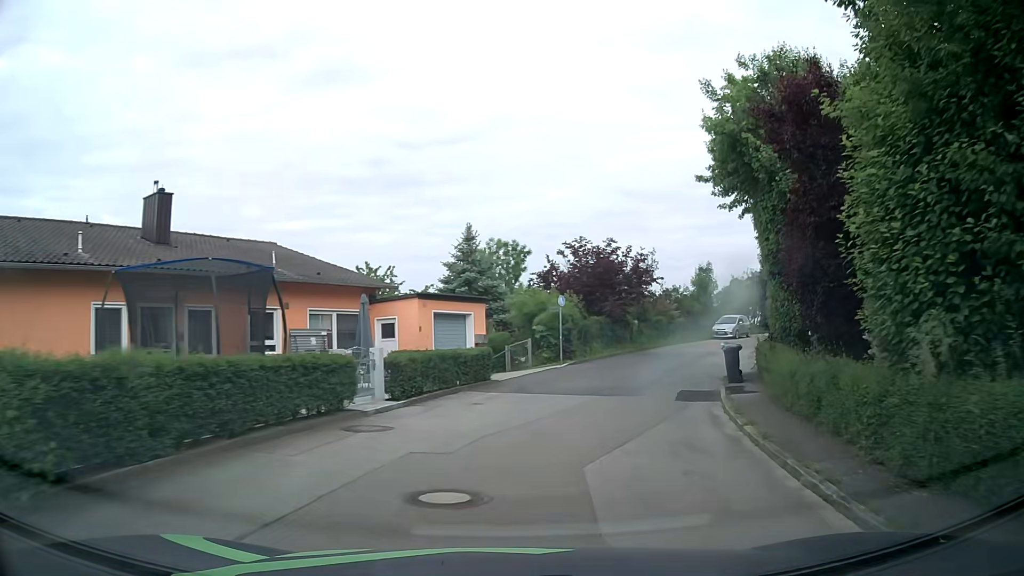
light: Day
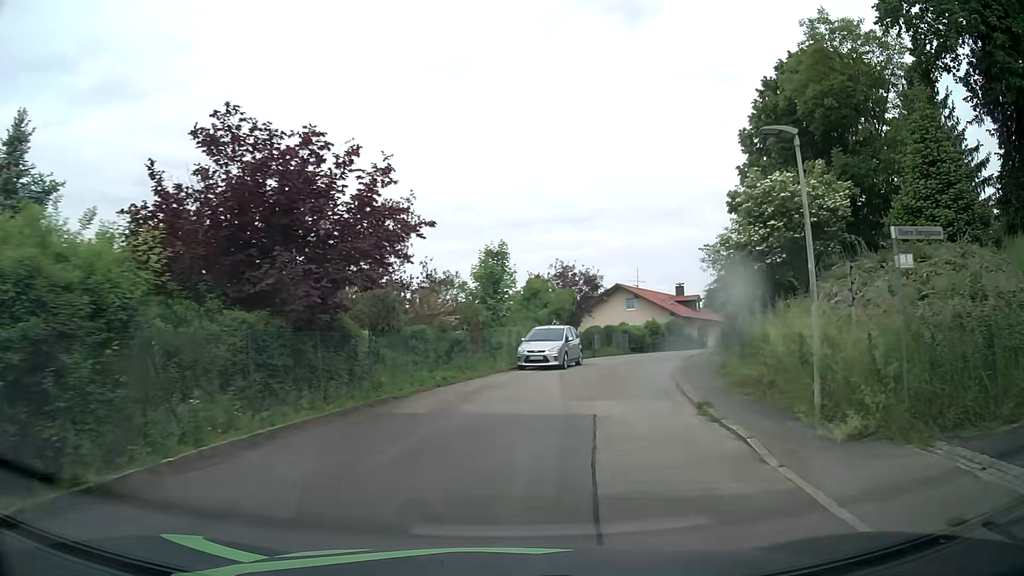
(+4.0, +21.2) m; +21°
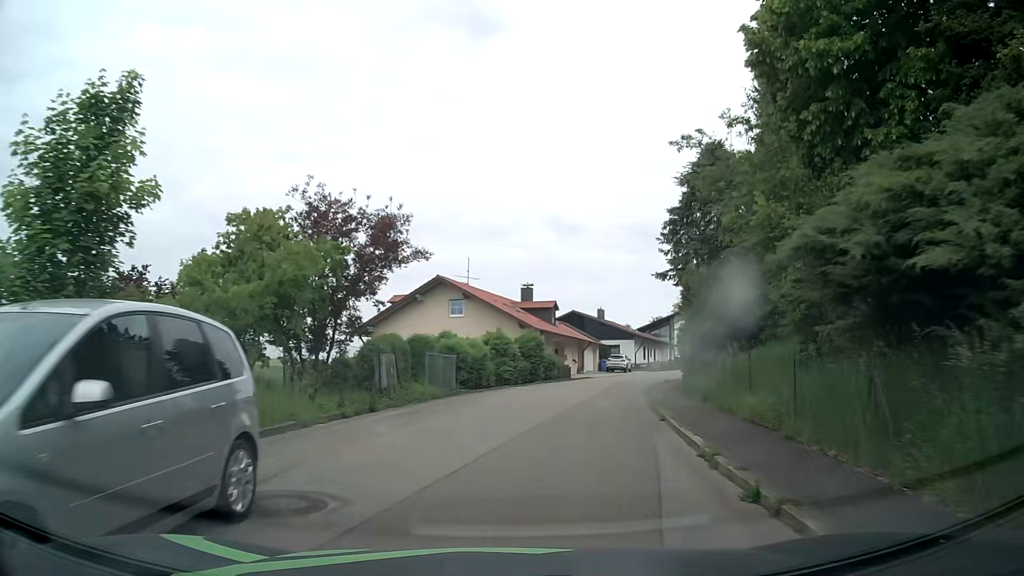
(+3.3, +22.2) m; +15°
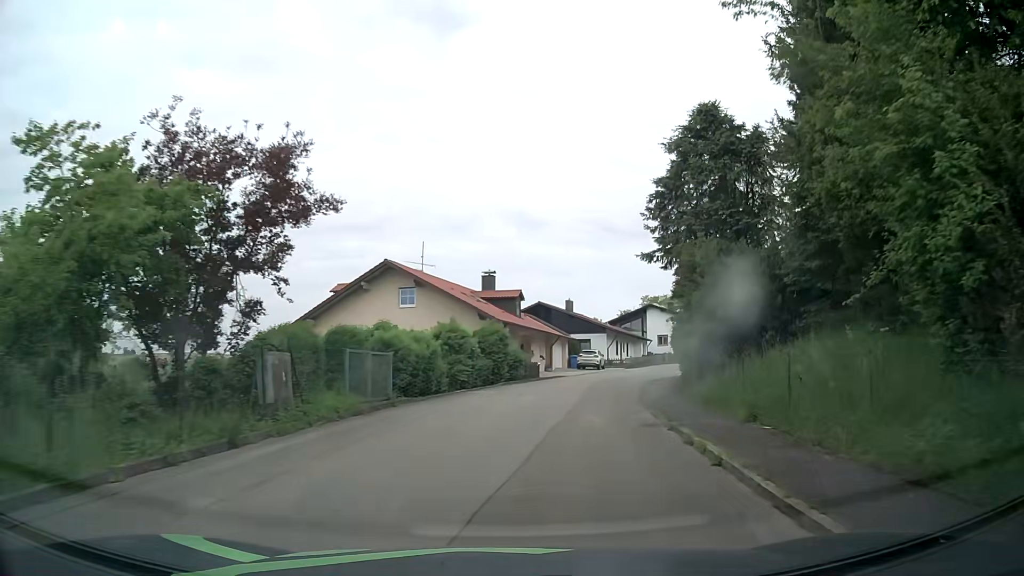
(+0.2, +5.8) m; +3°
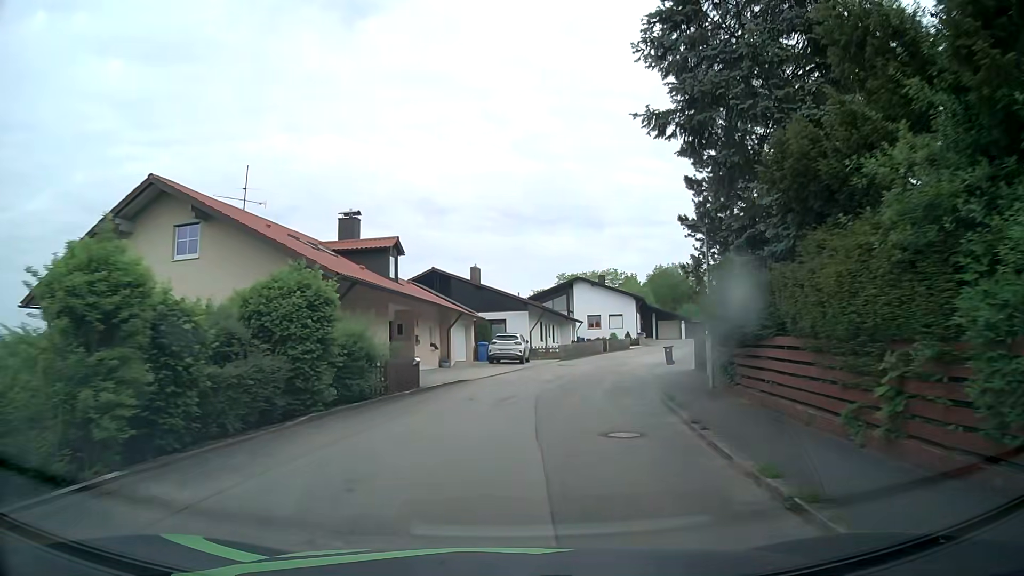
(+1.3, +17.8) m; +8°
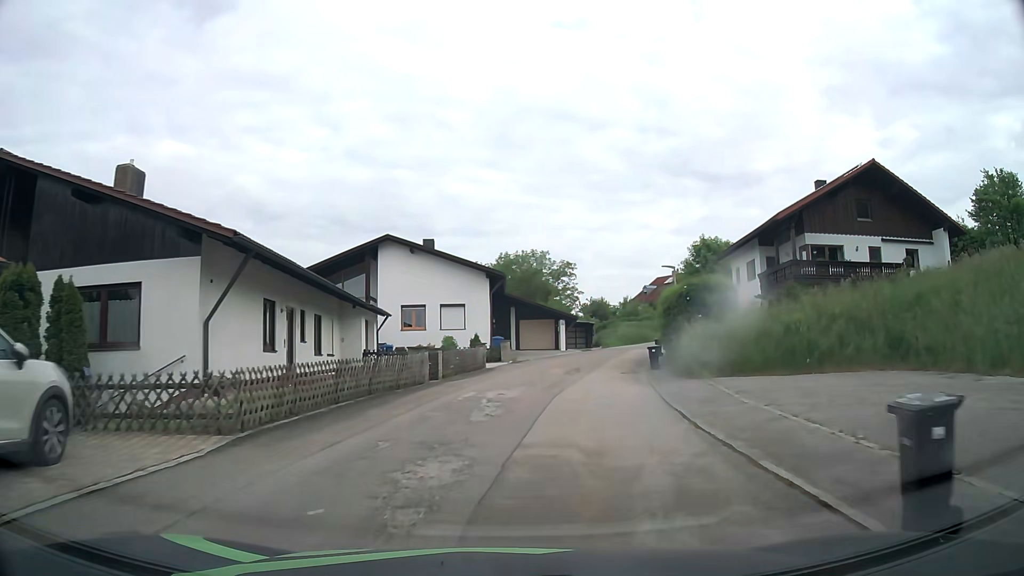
(+3.8, +29.7) m; +15°
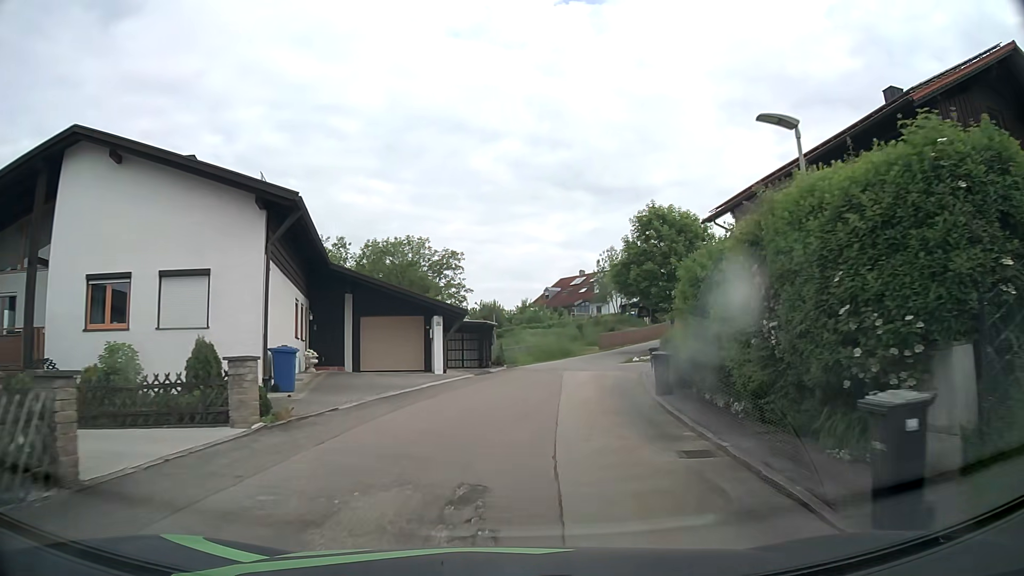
(+2.0, +21.3) m; +10°
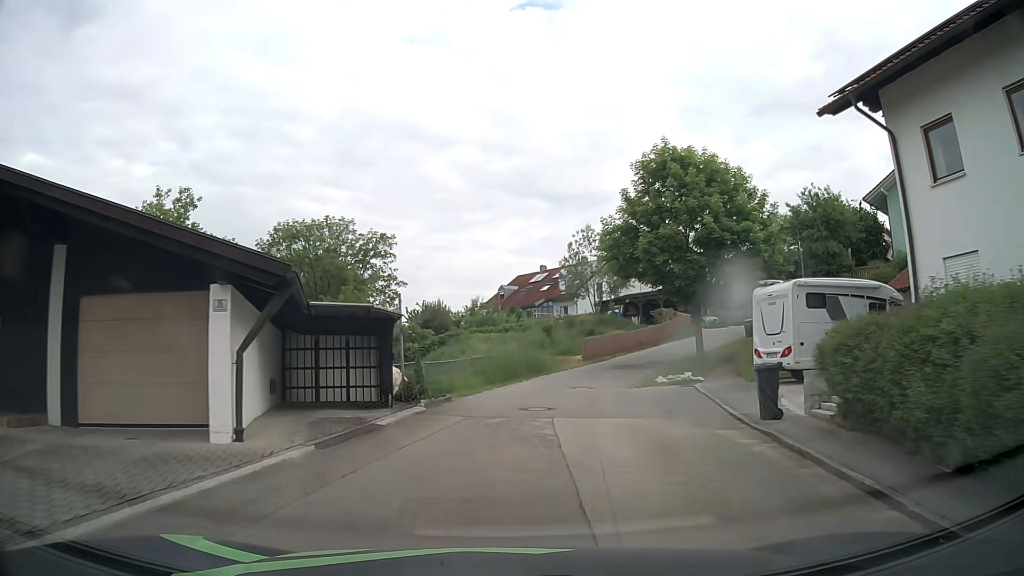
(+0.6, +15.8) m; +4°
(0, +10) (+2, +20) (+5, +29) (+10, +38) (+16, +45) (+24, +52) (+30, +59) (+32, +69) (+29, +79) (+24, +87) m
